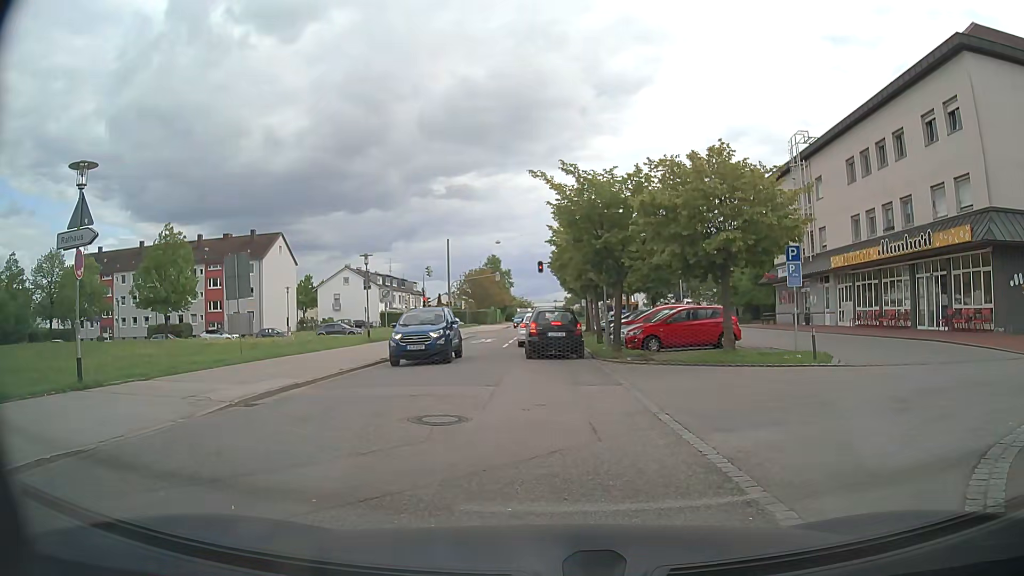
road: residential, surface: asphalt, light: Day
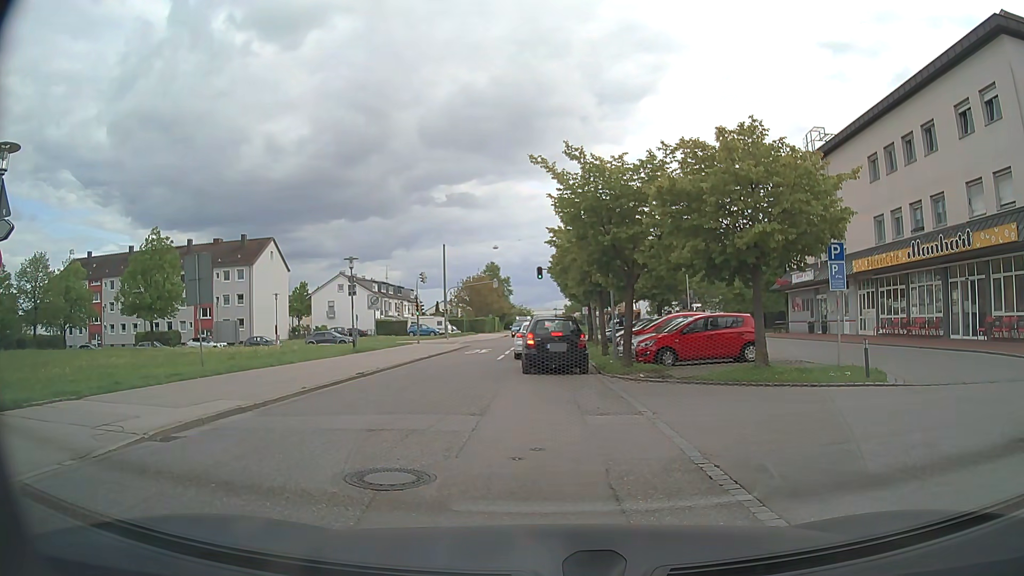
(0.0, +2.6) m; +2°
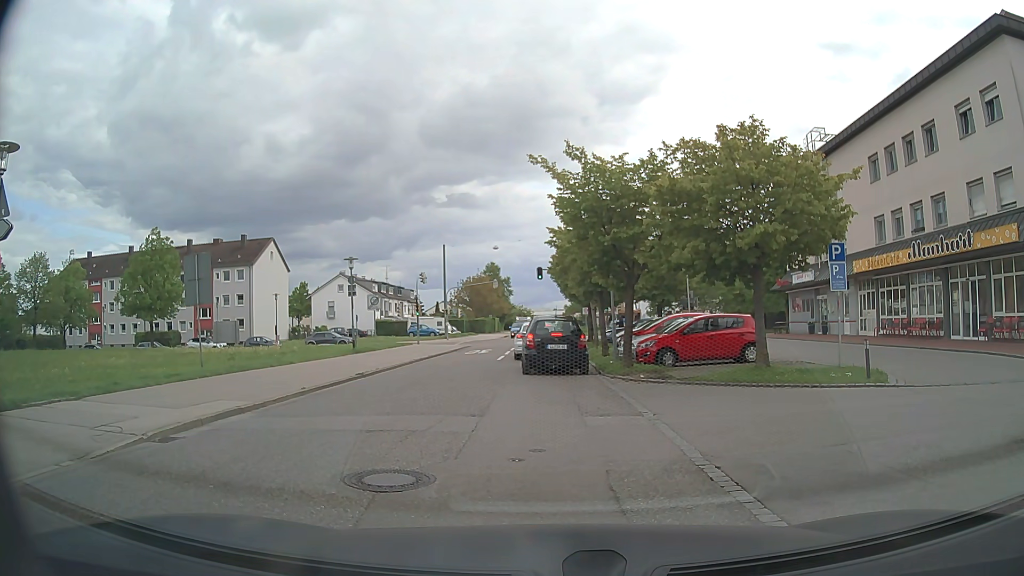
(0.0, +0.1) m; 0°
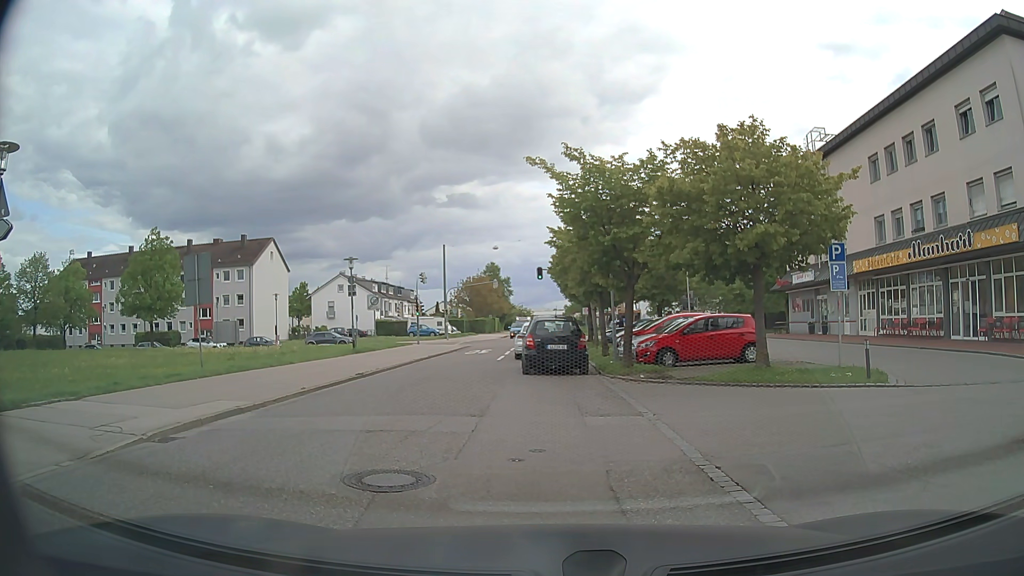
(0.0, 0.0) m; 0°
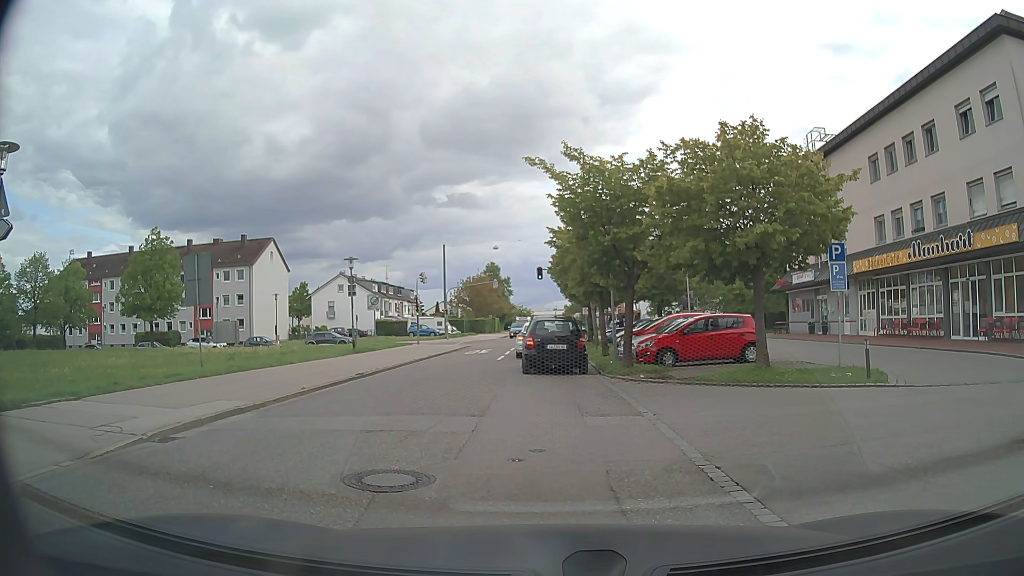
(0.0, 0.0) m; 0°
(0, +10) (-1, +20) (-1, +30) (-2, +40) (-2, +50) (-5, +59) (-13, +65) (-23, +65) (-33, +64) (-43, +63) m
